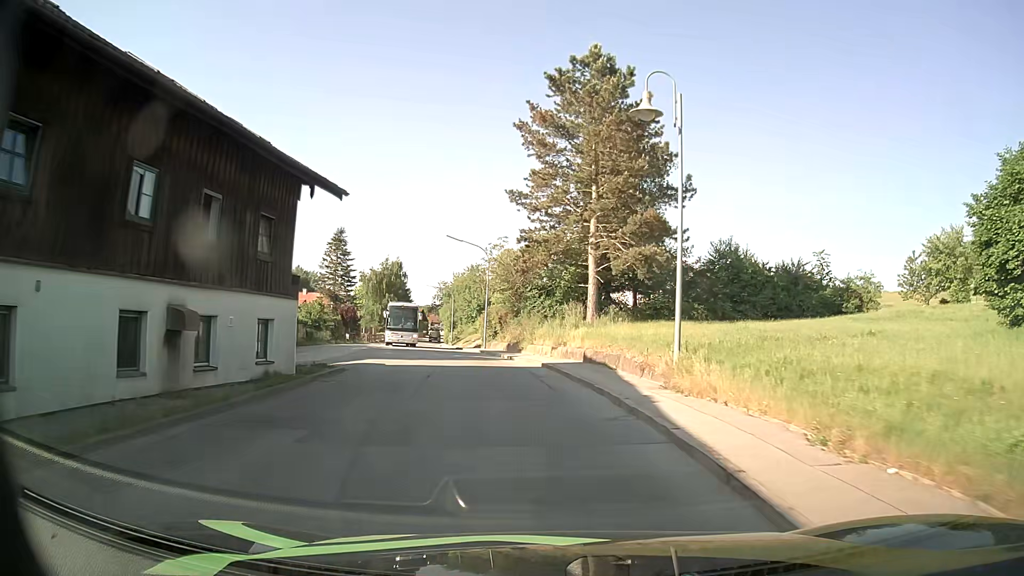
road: secondary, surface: asphalt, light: Day
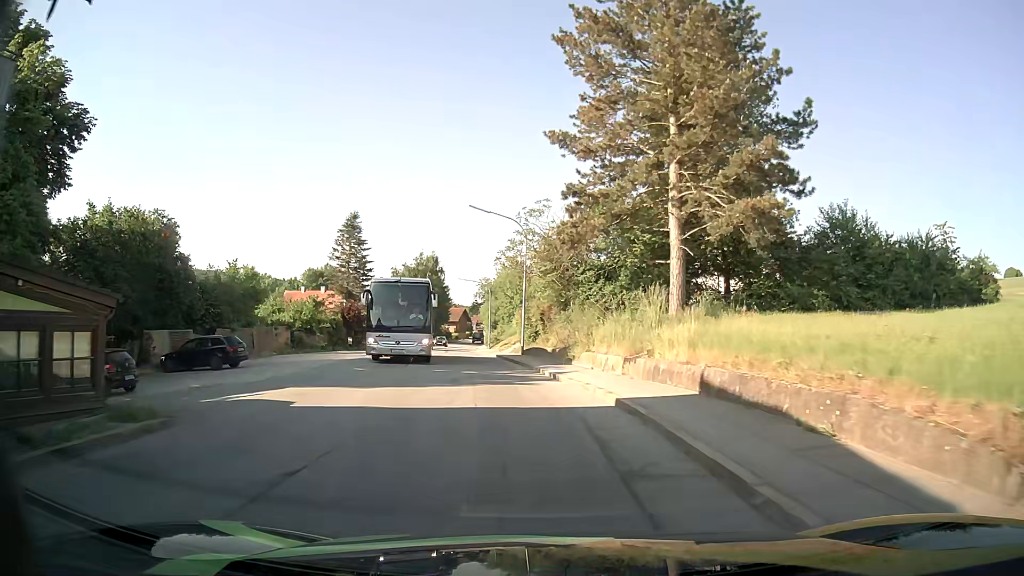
(-0.3, +12.9) m; -3°
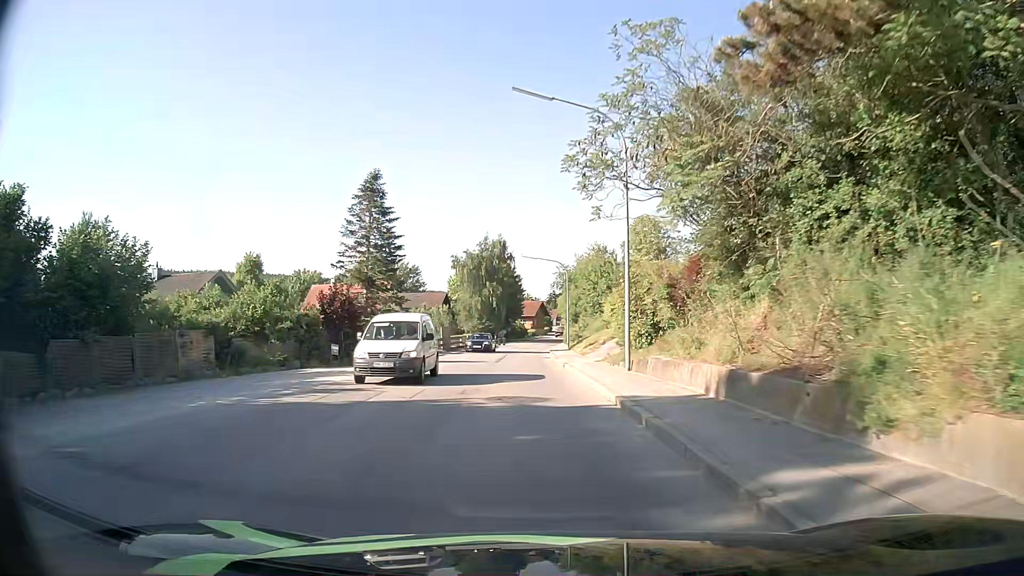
(-1.3, +19.1) m; -7°
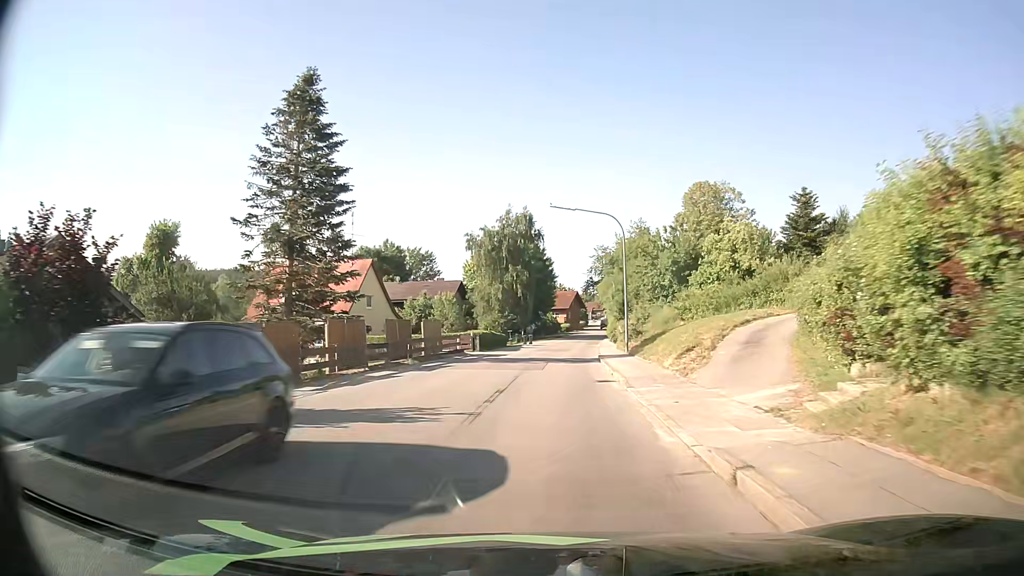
(-0.7, +20.7) m; -4°
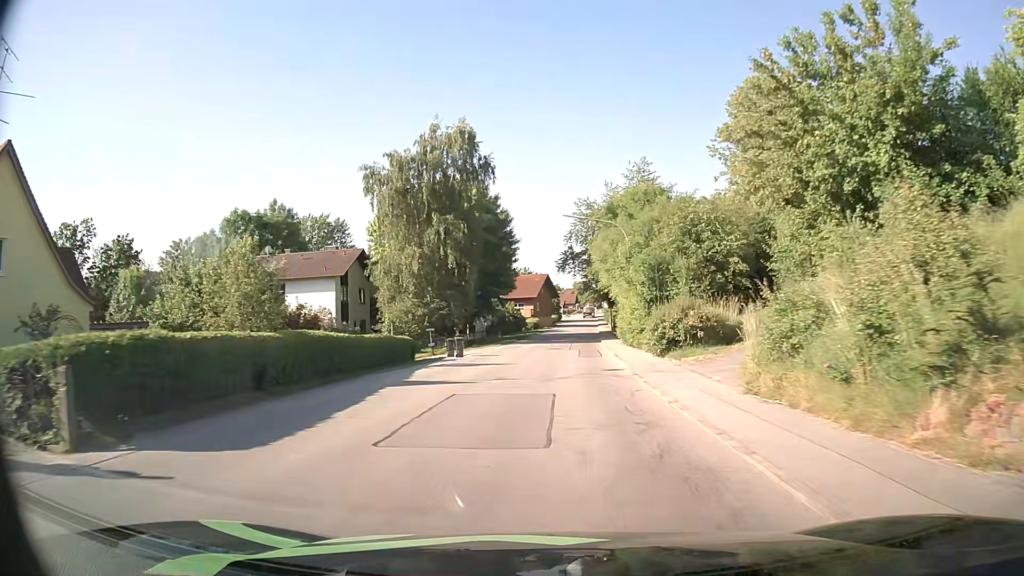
(+1.0, +36.9) m; +3°
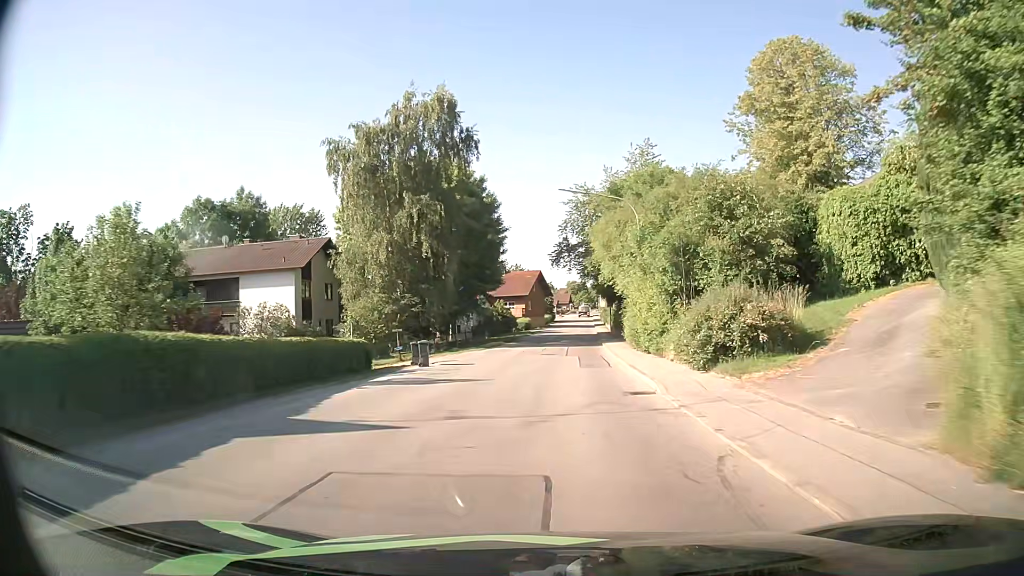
(0.0, +7.6) m; +1°
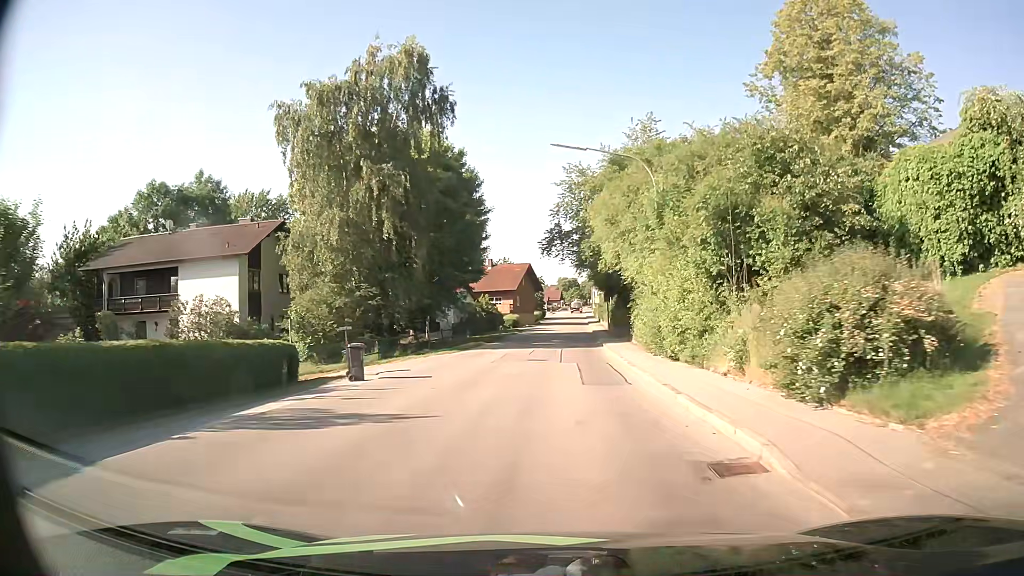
(0.0, +7.6) m; 0°
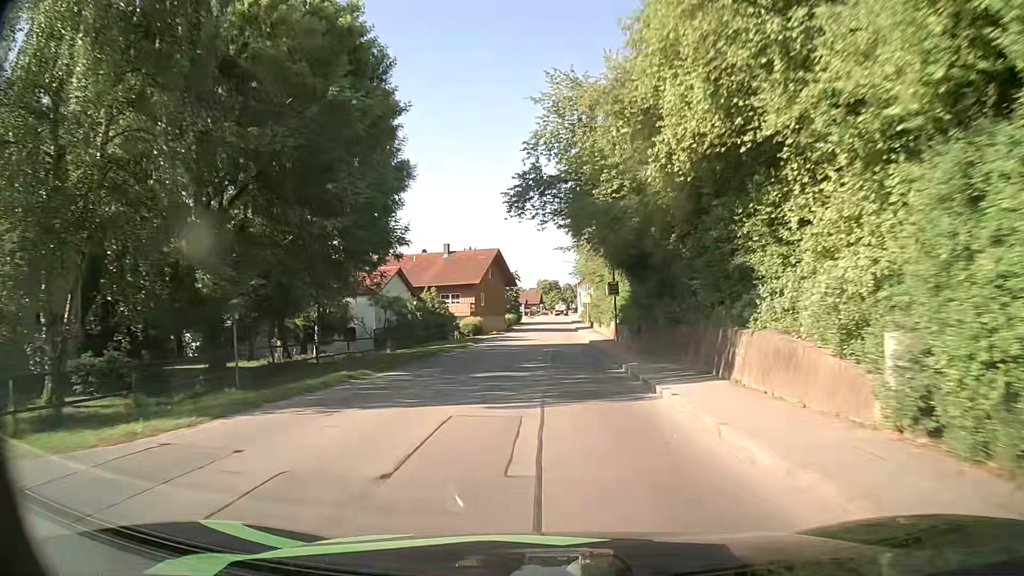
(+0.5, +23.0) m; +2°
(0, +10) (0, +20) (0, +30) (0, +40) (0, +50) (+1, +60) (+1, +70) (+1, +80) (+1, +90) (+1, +100) m
